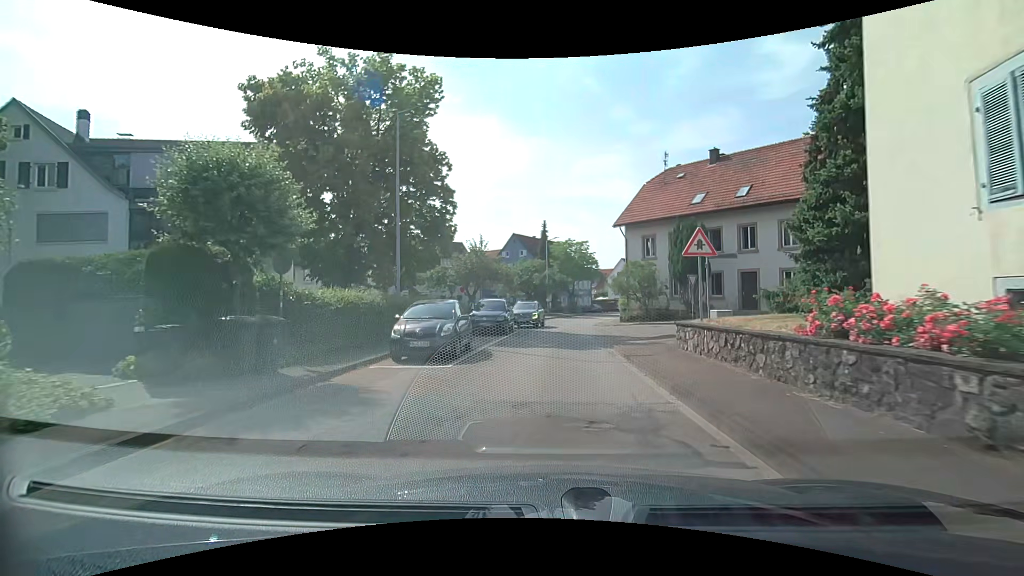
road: unclassified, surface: asphalt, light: Day
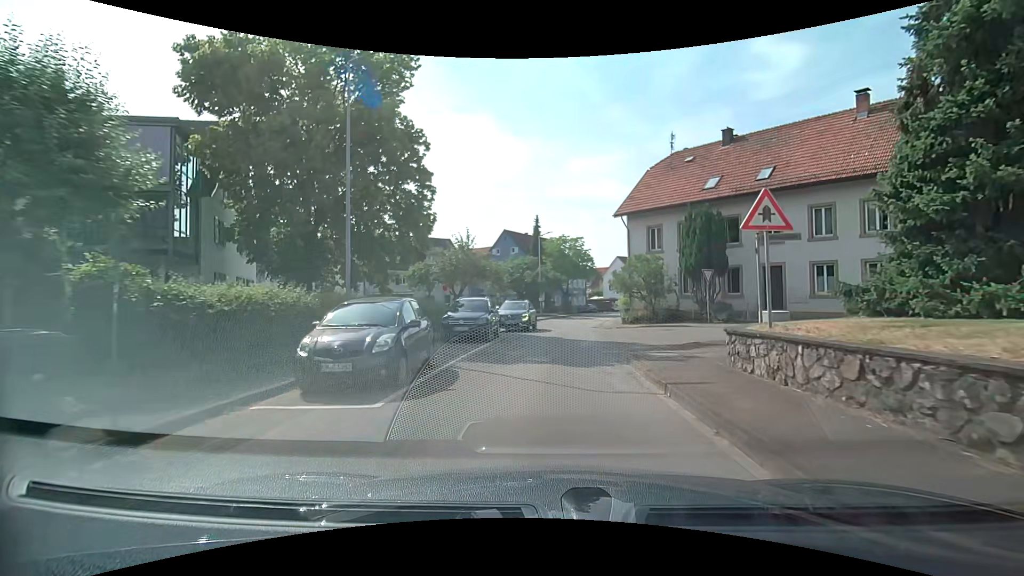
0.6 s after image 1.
(+0.1, +4.3) m; +2°
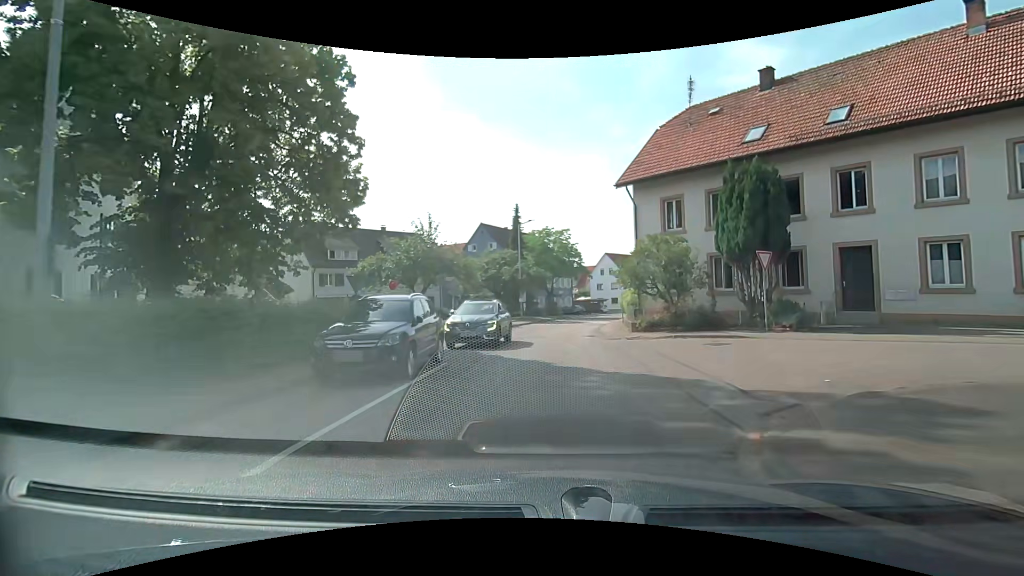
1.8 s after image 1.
(+0.2, +8.9) m; +3°
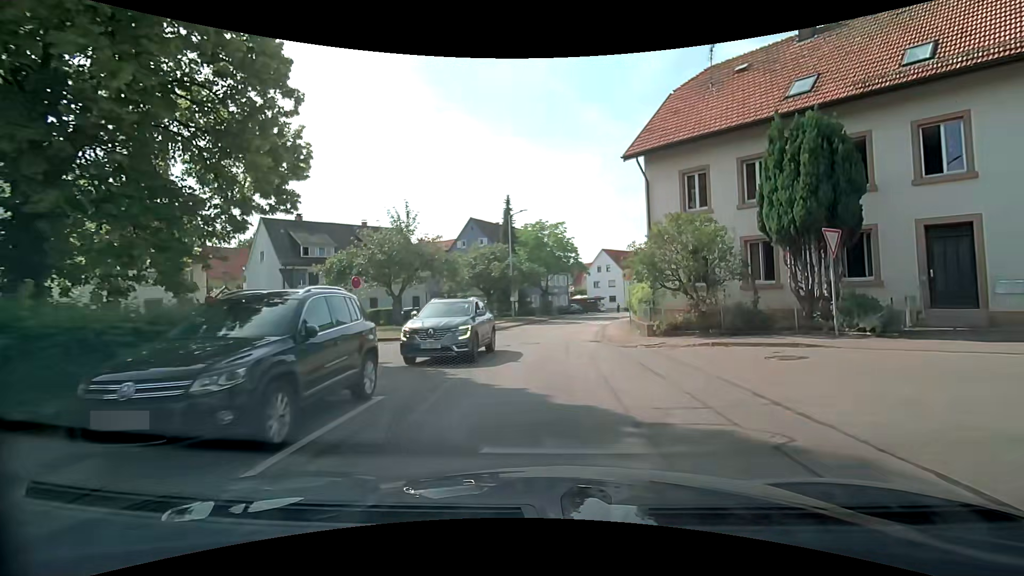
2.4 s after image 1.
(0.0, +4.5) m; 0°
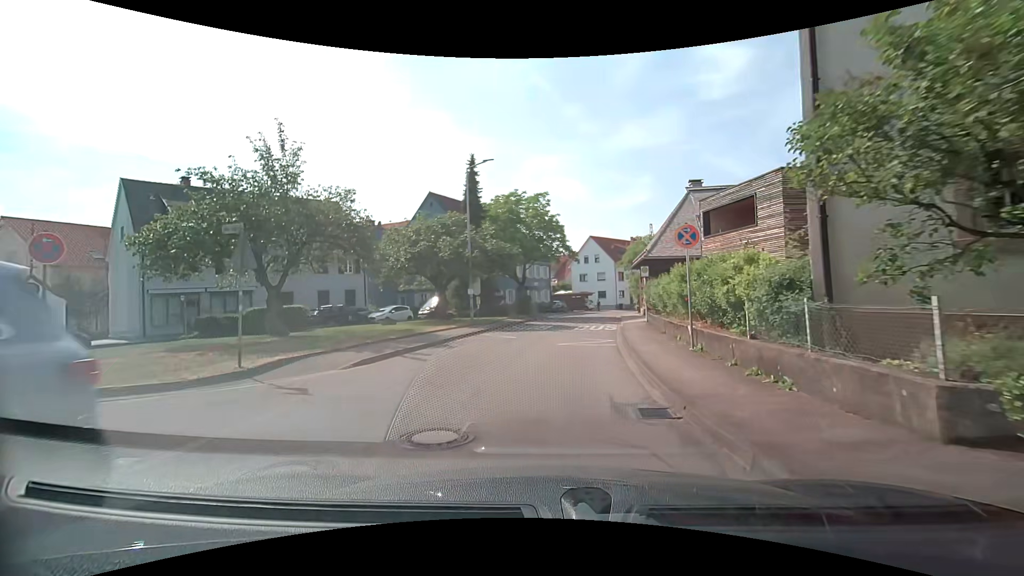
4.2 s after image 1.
(+0.3, +13.6) m; +3°
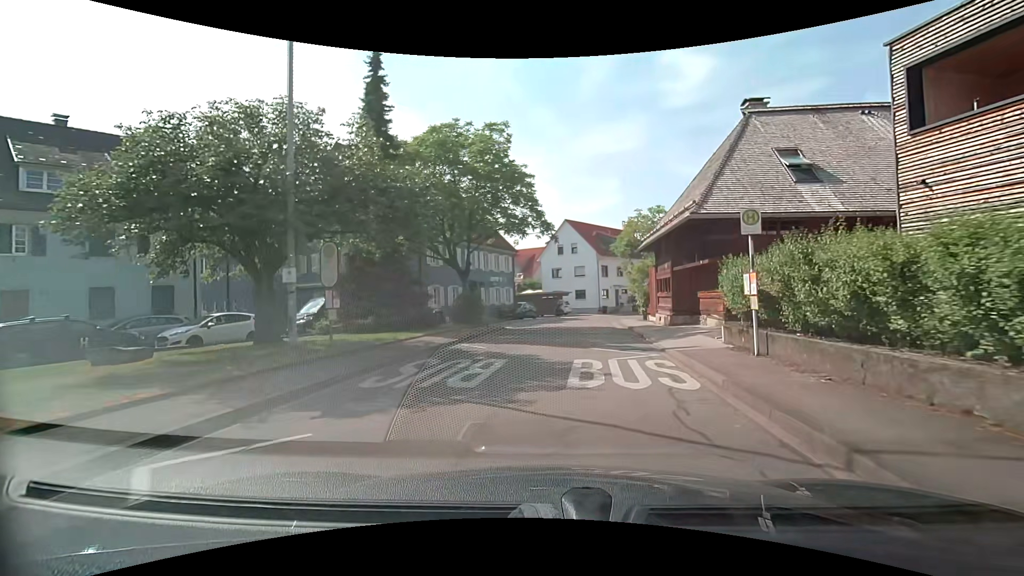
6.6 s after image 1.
(+0.1, +17.4) m; +2°
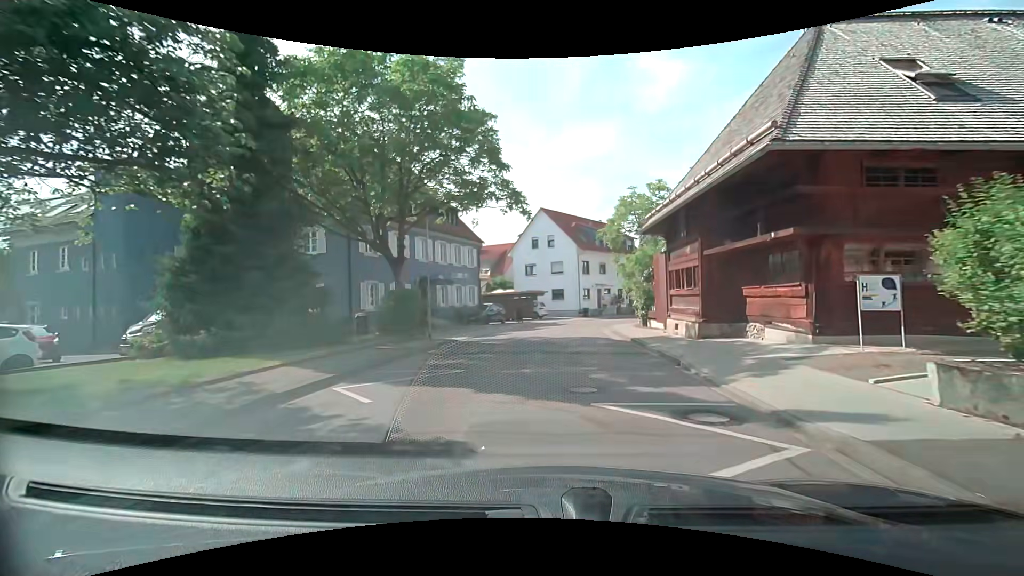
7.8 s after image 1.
(+0.3, +8.3) m; +4°
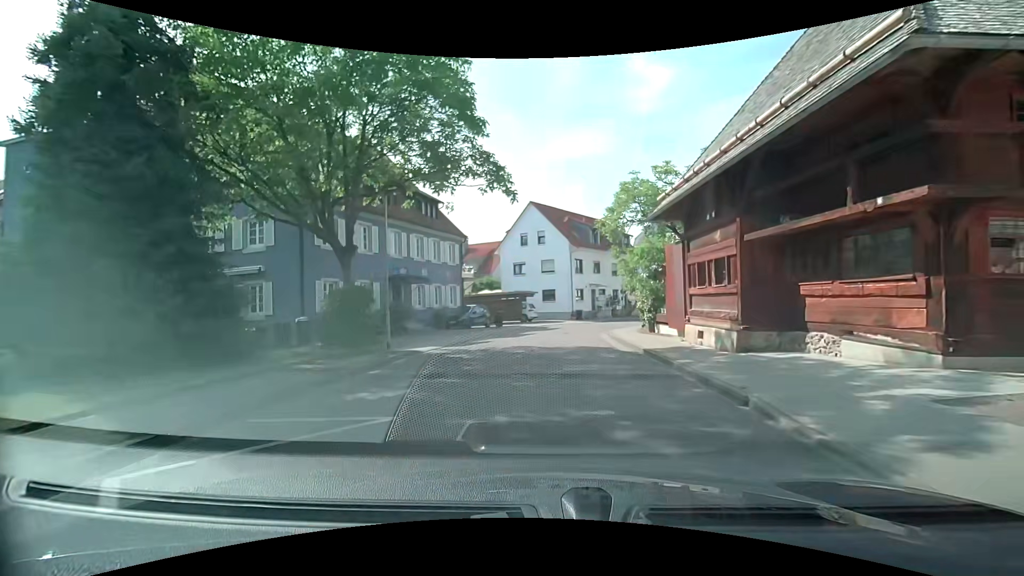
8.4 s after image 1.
(0.0, +4.0) m; +2°
